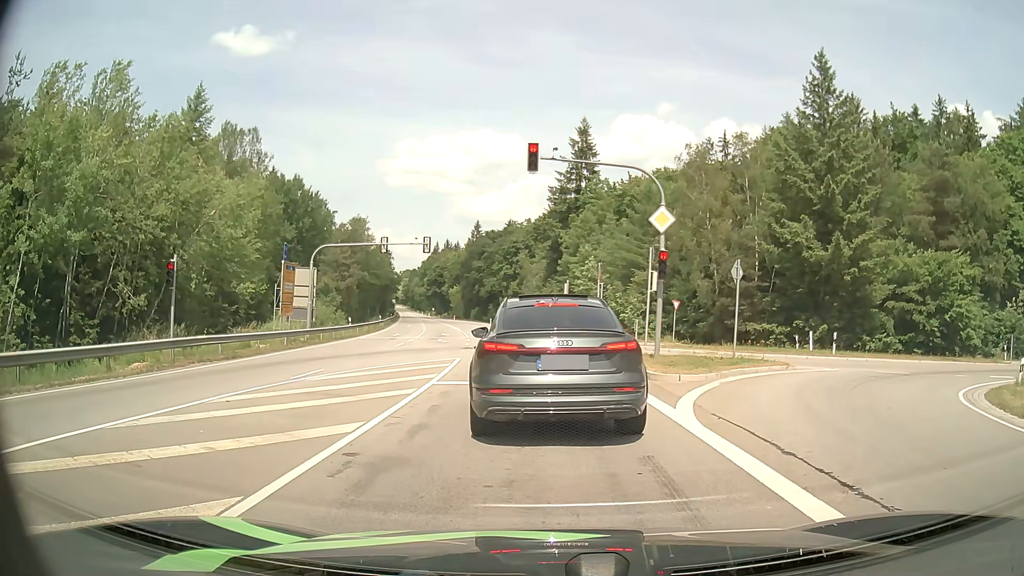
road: secondary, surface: asphalt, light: Day
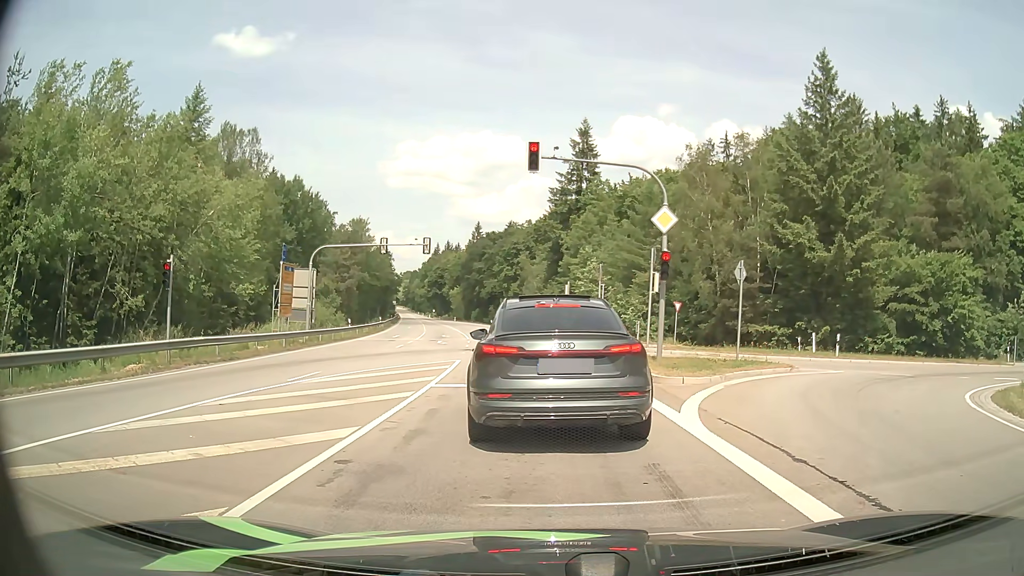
(0.0, +0.3) m; 0°
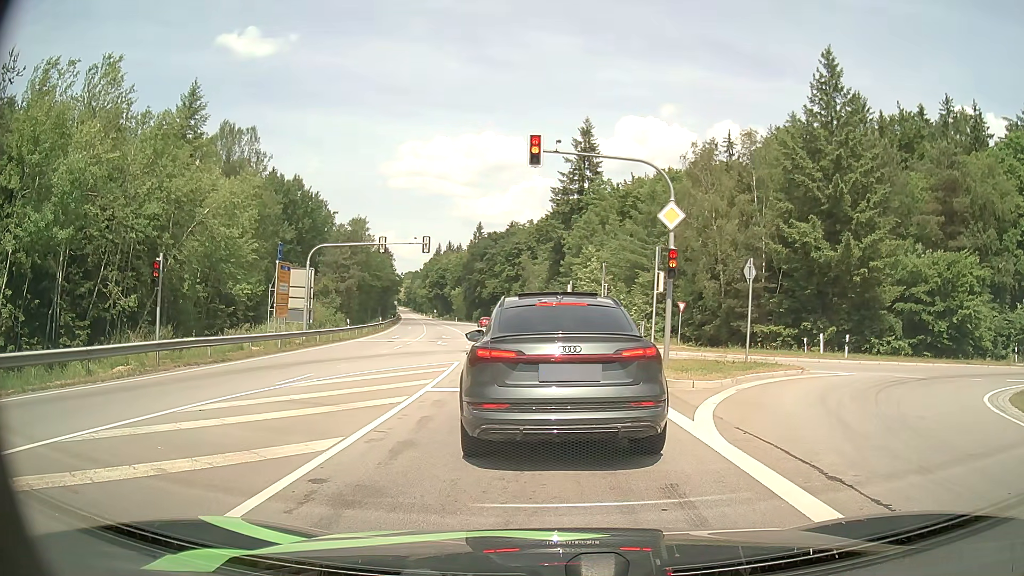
(0.0, +0.8) m; 0°
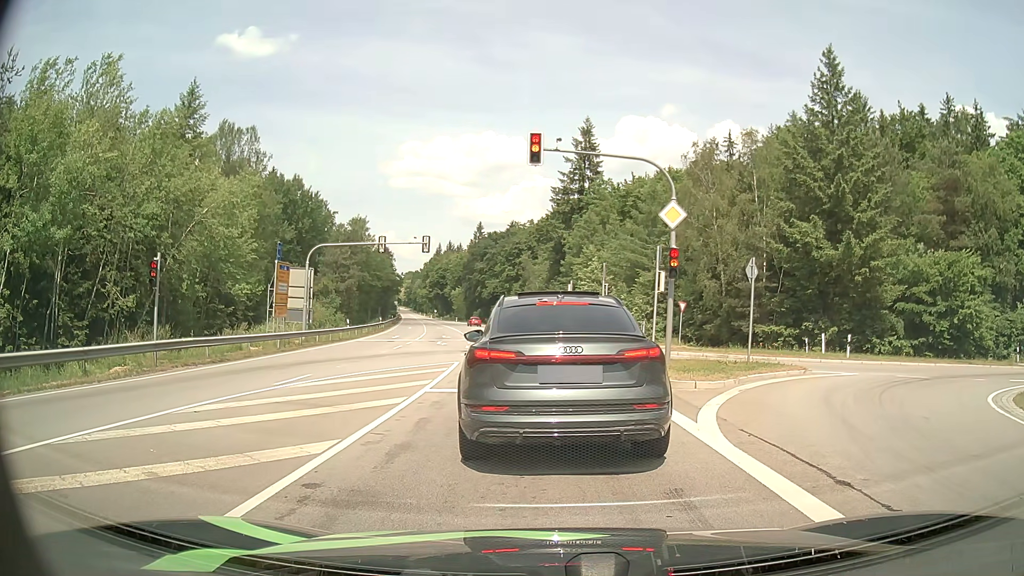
(0.0, +0.2) m; 0°
